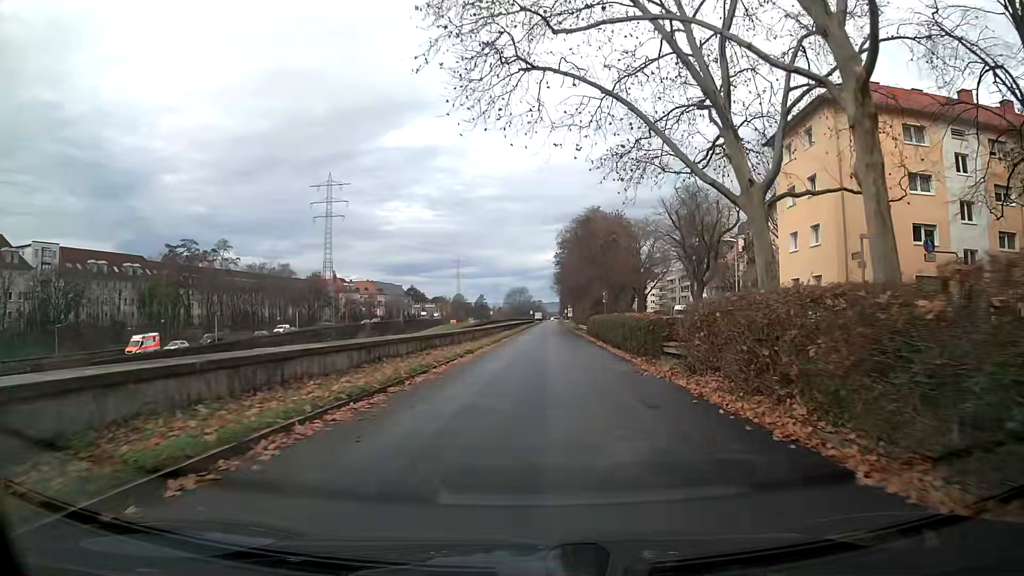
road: trunk_link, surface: asphalt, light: Day
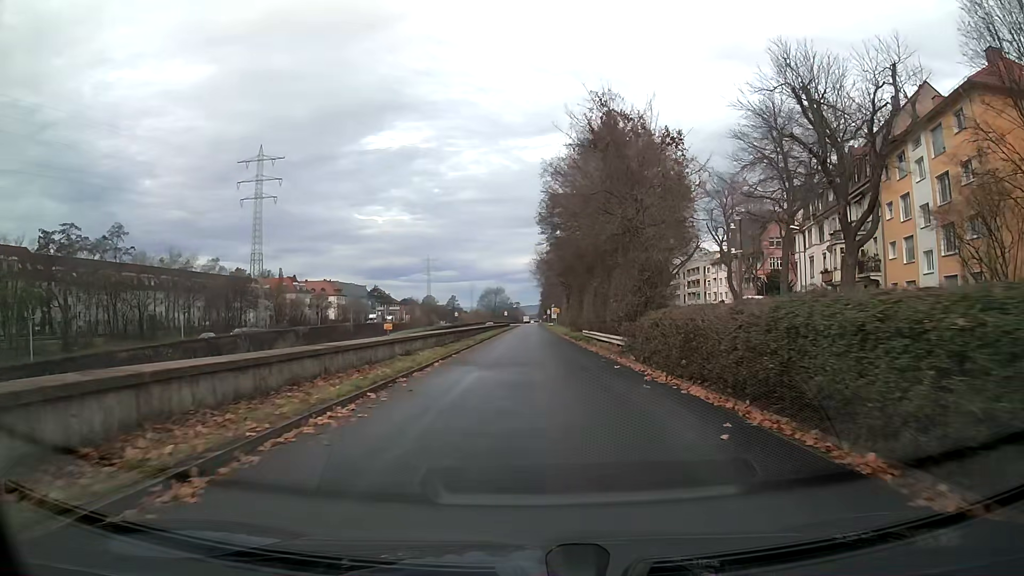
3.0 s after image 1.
(+0.9, +34.8) m; +2°
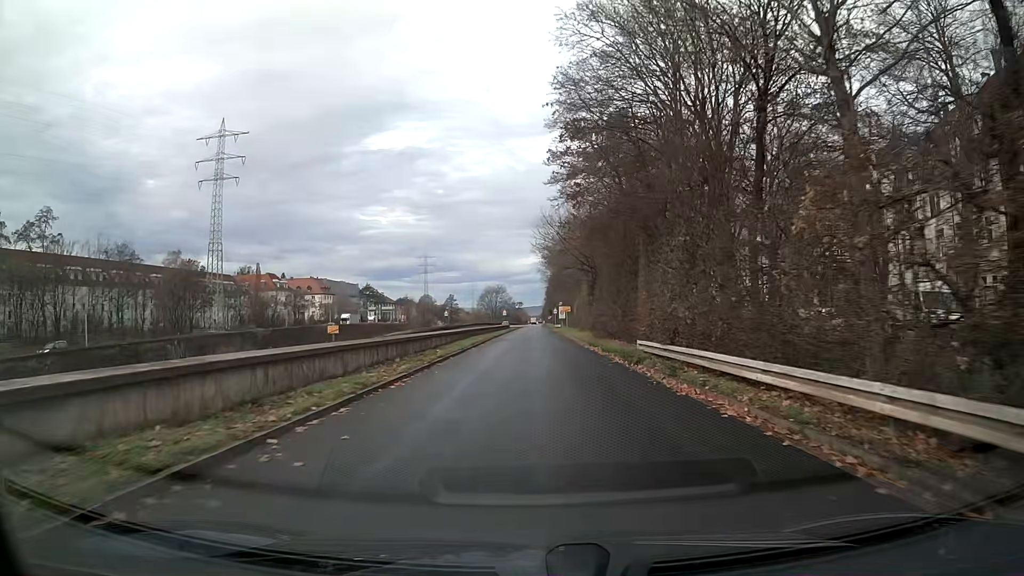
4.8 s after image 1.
(-0.1, +21.9) m; 0°
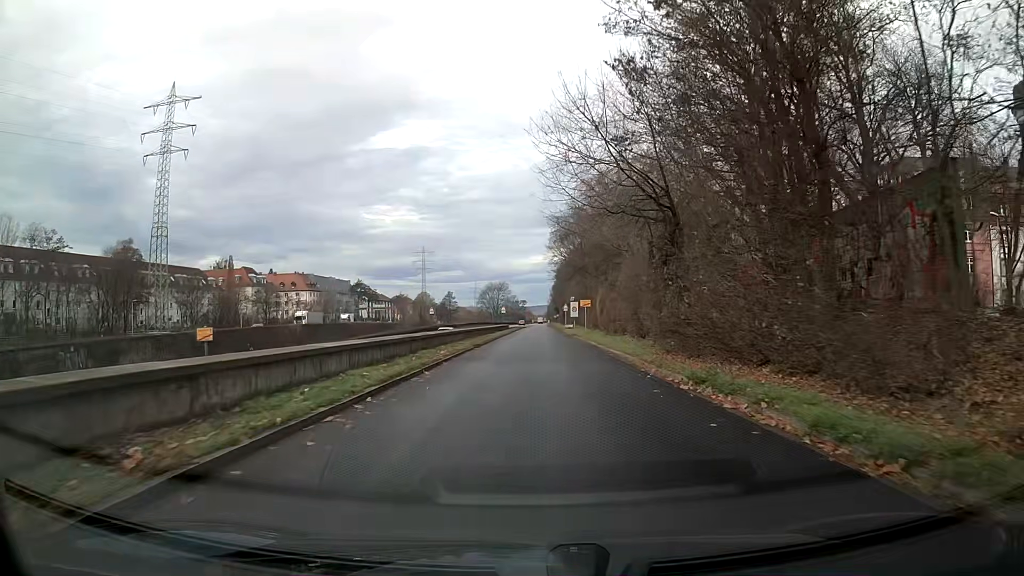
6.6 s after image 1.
(-0.1, +22.3) m; 0°
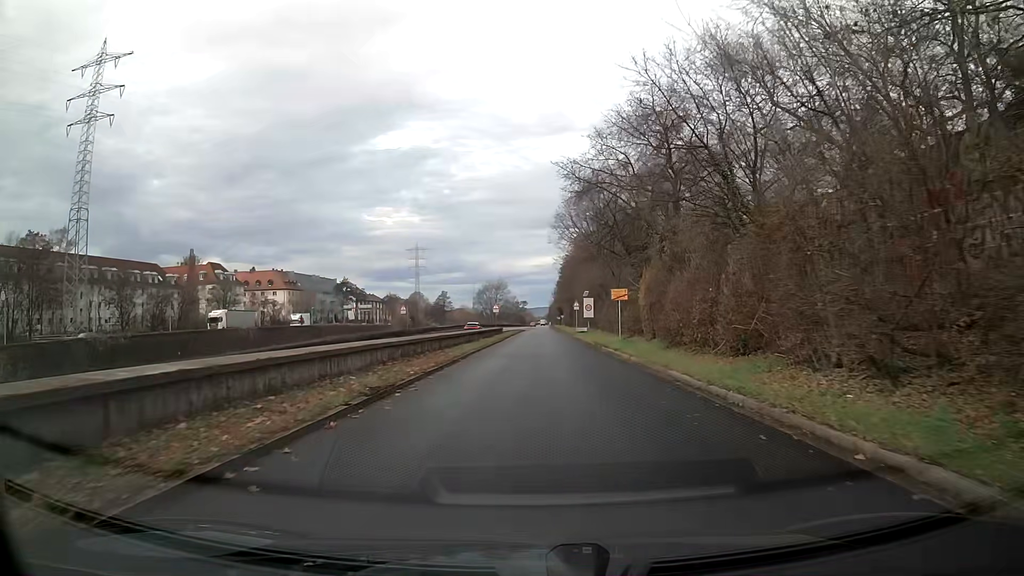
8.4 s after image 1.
(0.0, +22.4) m; 0°
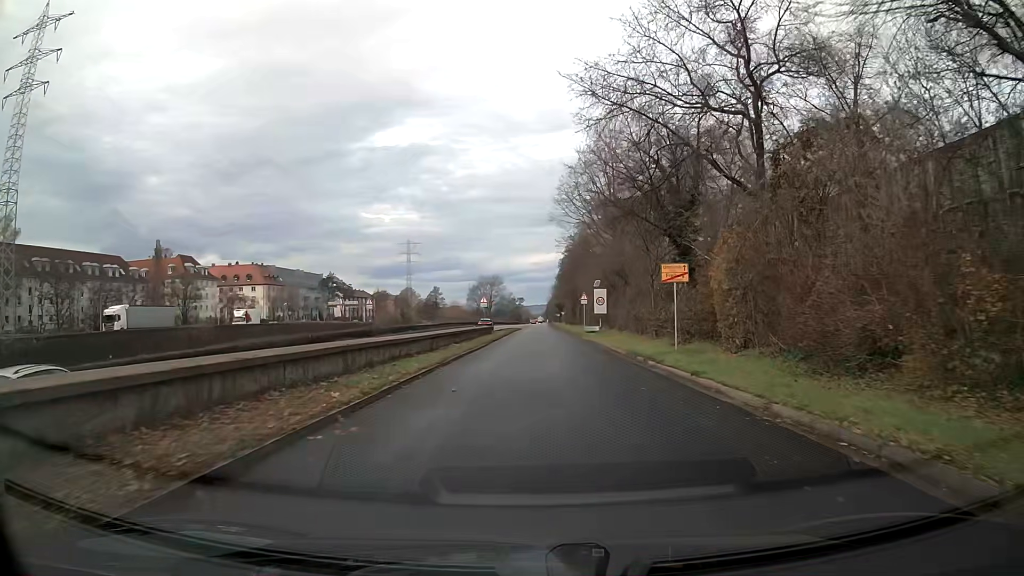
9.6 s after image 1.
(0.0, +14.9) m; 0°
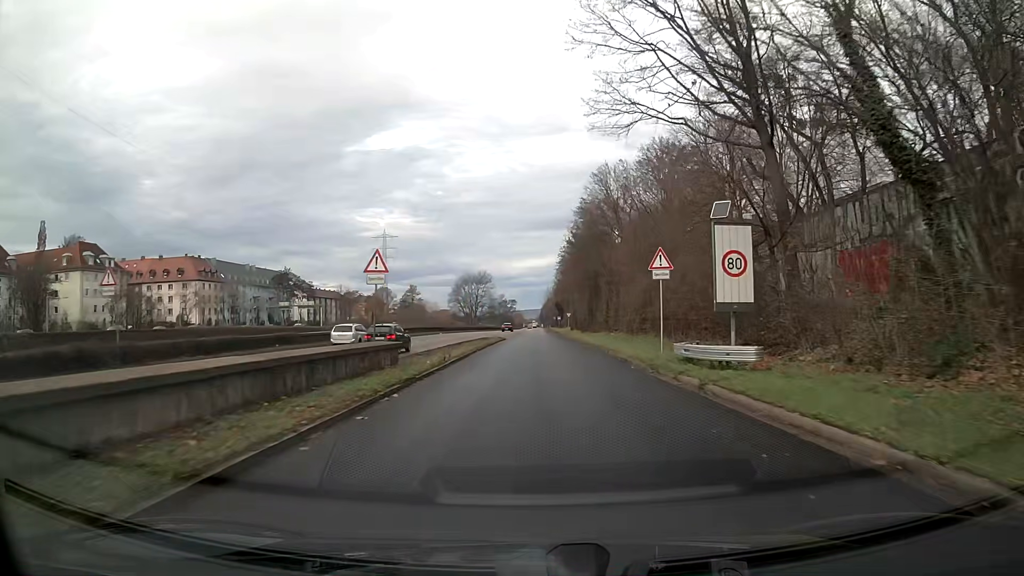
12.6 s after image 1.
(+0.3, +39.6) m; +1°
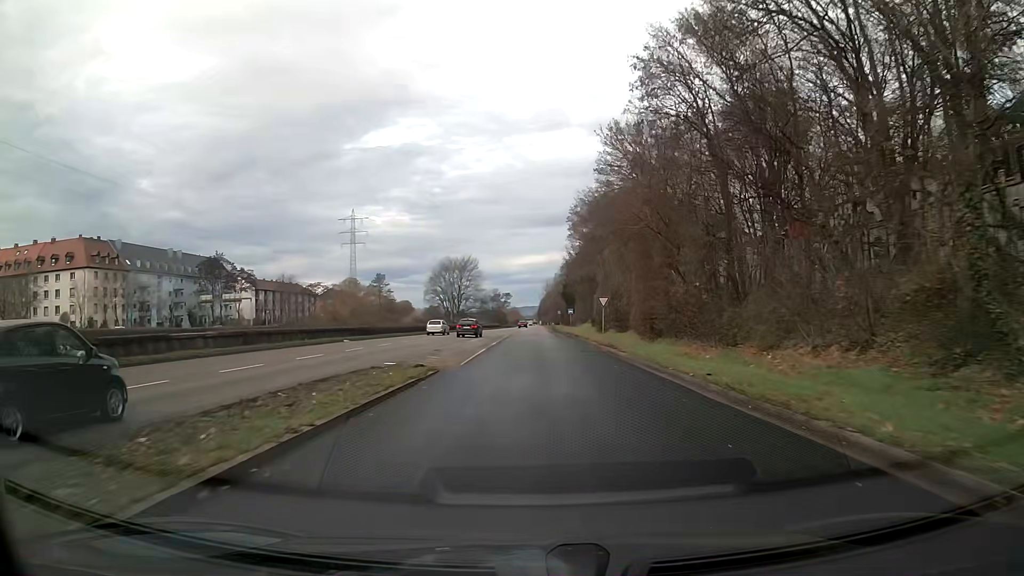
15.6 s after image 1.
(+0.2, +45.4) m; 0°
(0, +10) (0, +20) (0, +30) (0, +40) (0, +50) (0, +60) (0, +70) (+1, +80) (+1, +90) (+1, +100) m
